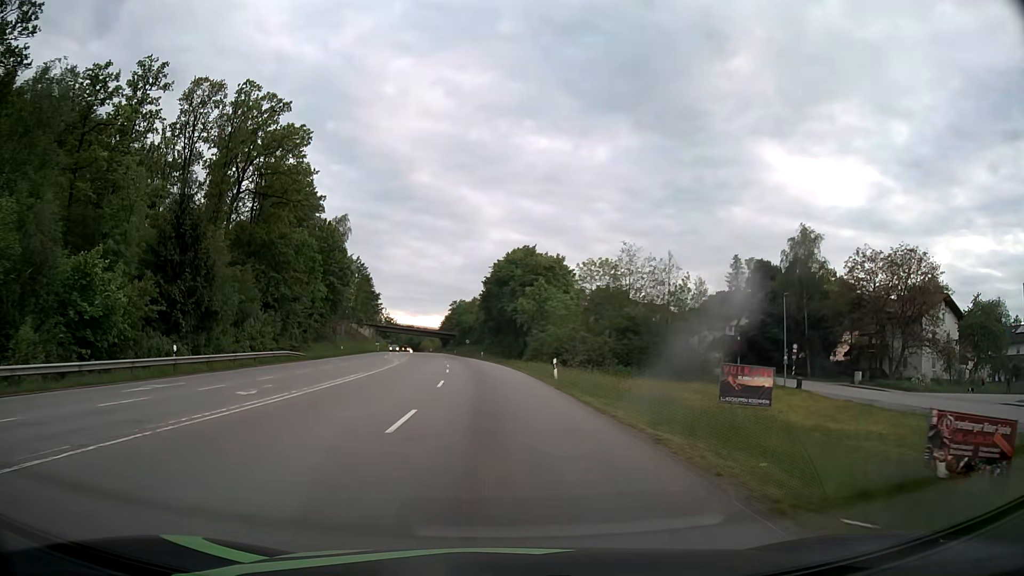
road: secondary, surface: asphalt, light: Day
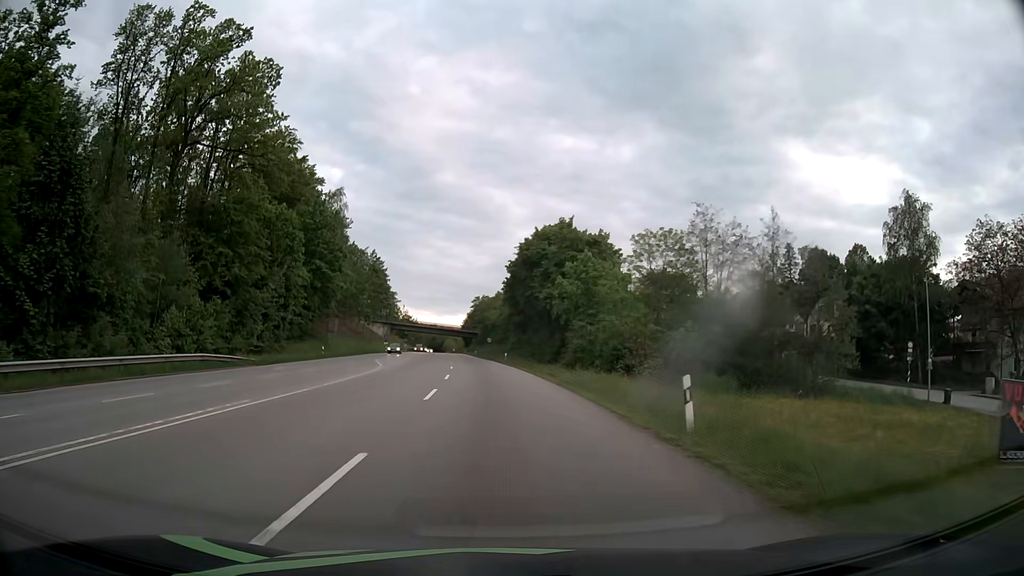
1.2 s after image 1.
(-0.3, +18.4) m; -2°
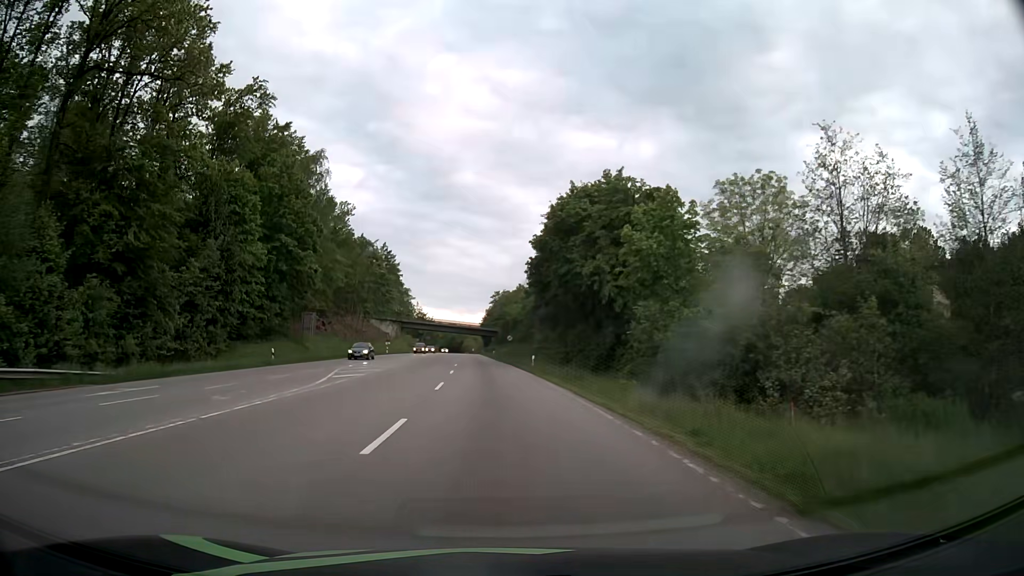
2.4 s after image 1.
(-0.3, +18.3) m; -2°
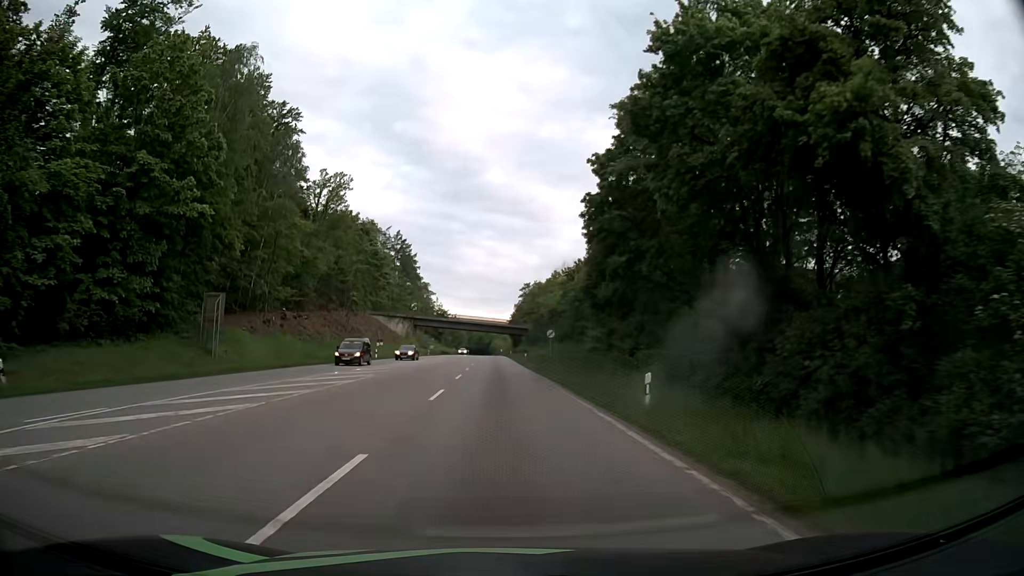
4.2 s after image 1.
(-0.6, +27.5) m; -2°
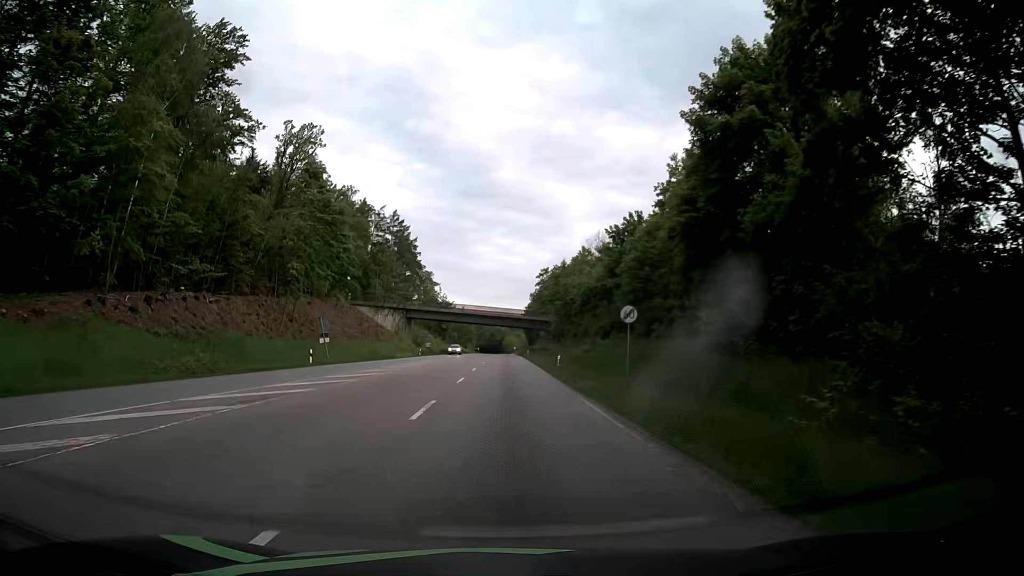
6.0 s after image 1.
(-0.4, +27.6) m; -1°
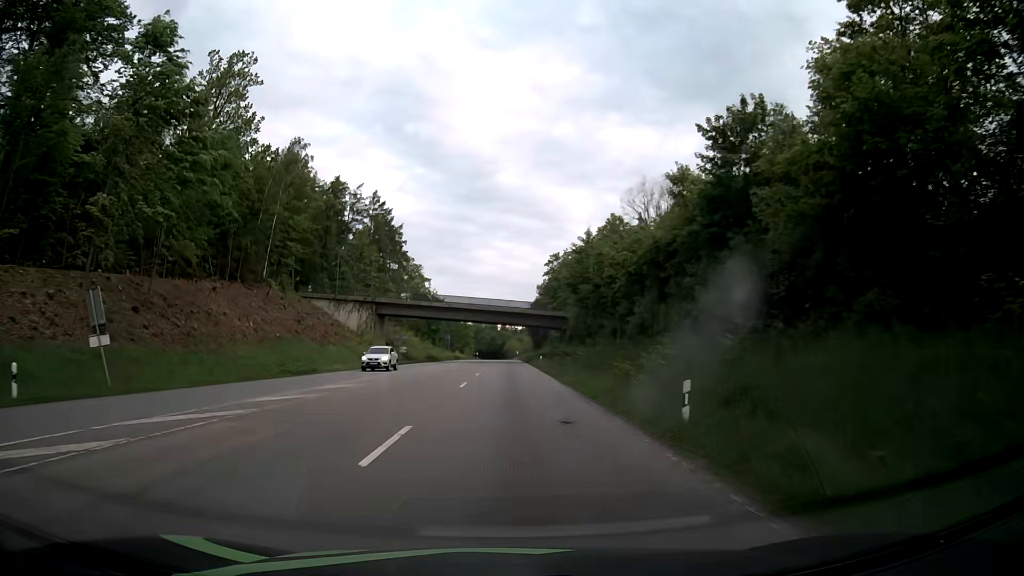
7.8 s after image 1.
(-0.1, +27.9) m; -1°
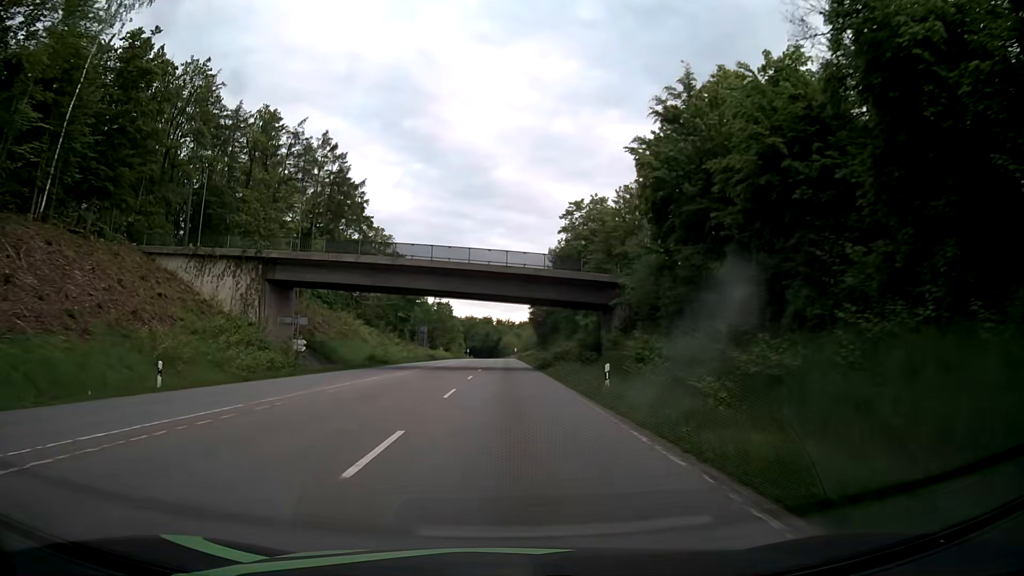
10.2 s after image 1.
(+0.3, +40.6) m; +1°
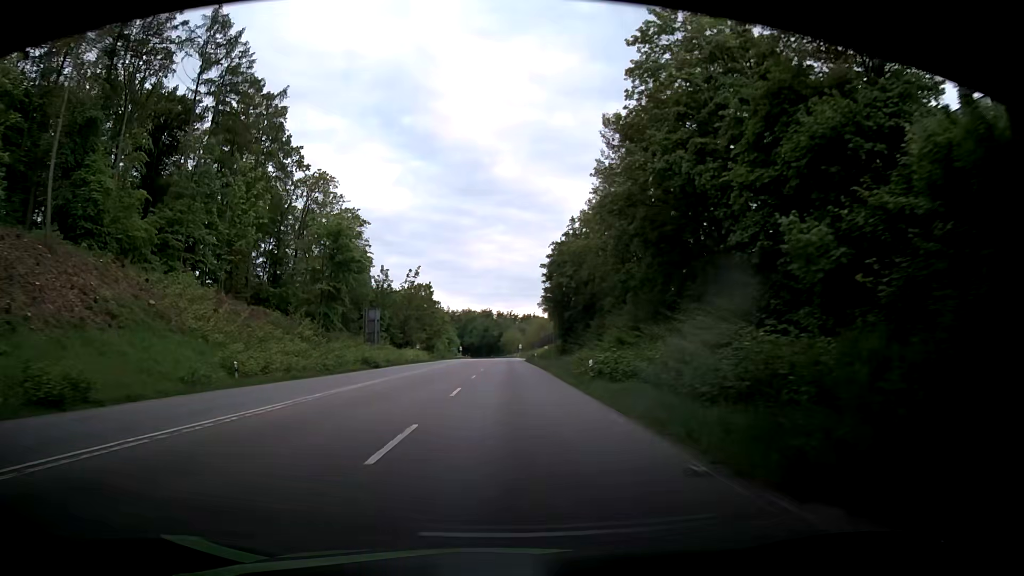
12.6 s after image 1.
(0.0, +45.7) m; 0°
(0, +10) (0, +20) (0, +30) (0, +40) (0, +50) (0, +60) (0, +70) (0, +80) (0, +90) (0, +100) m
